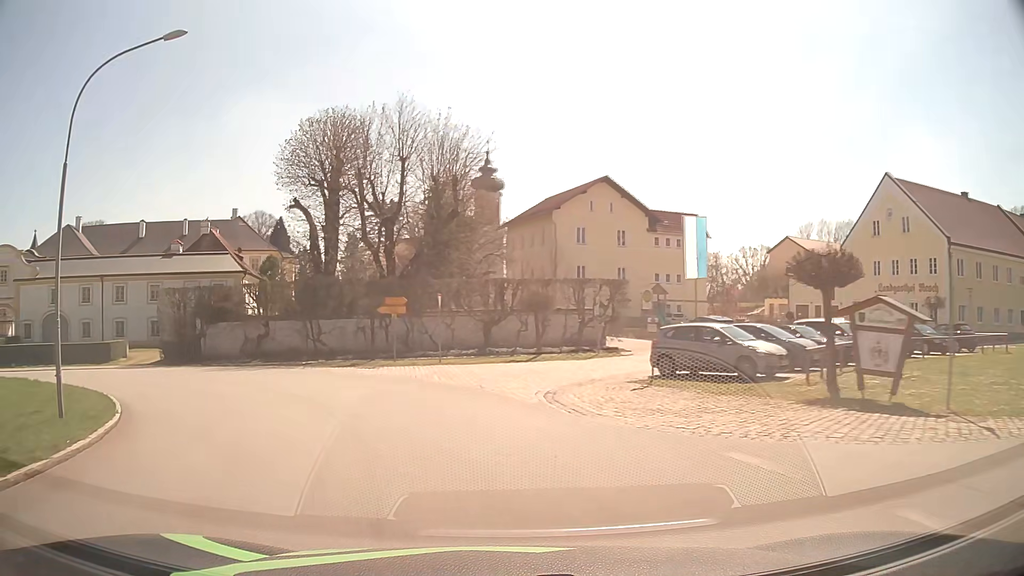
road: tertiary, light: Day
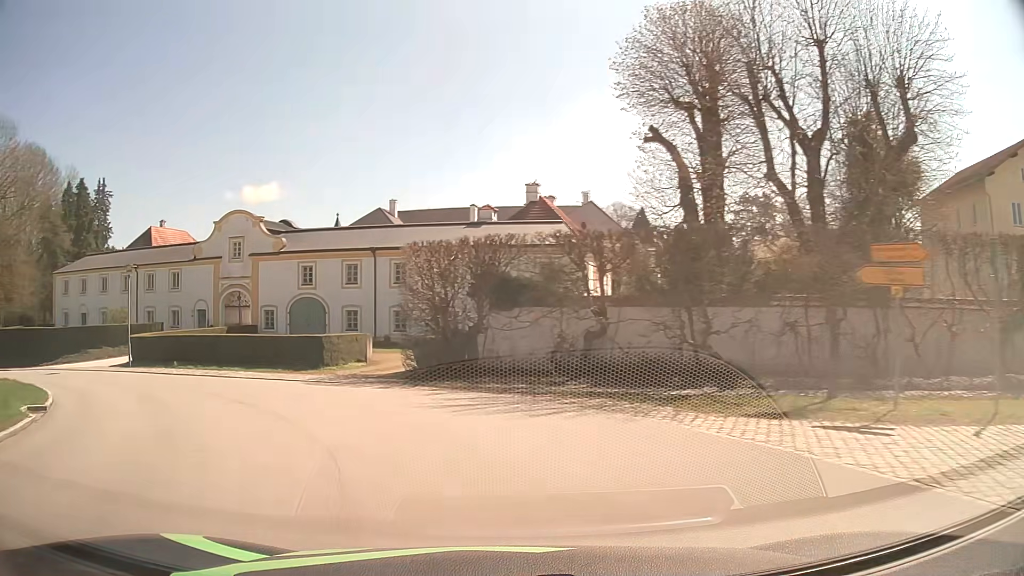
(-4.8, +17.3) m; -31°
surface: asphalt
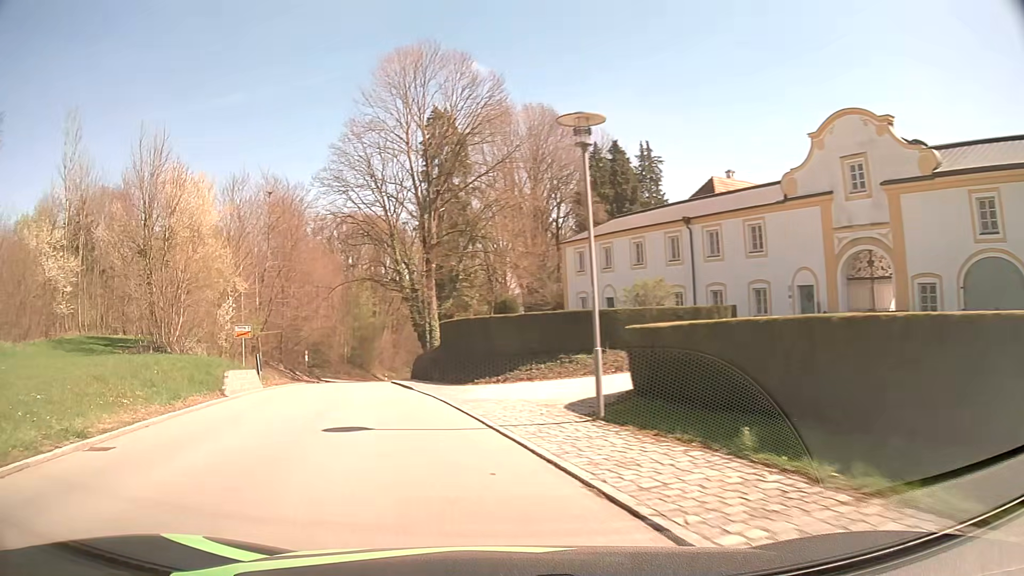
(-9.4, +20.5) m; -50°
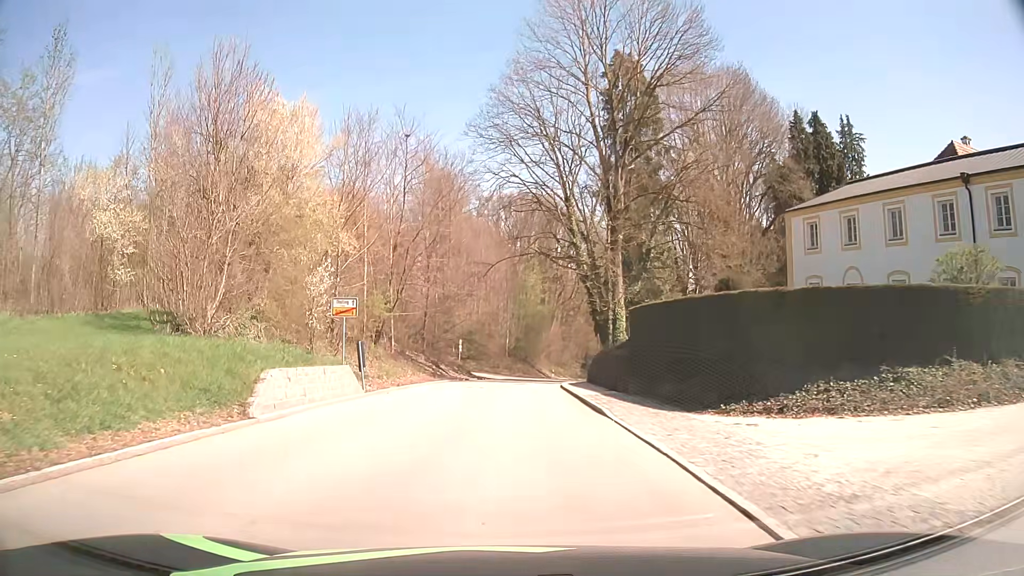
(-1.9, +11.2) m; -14°
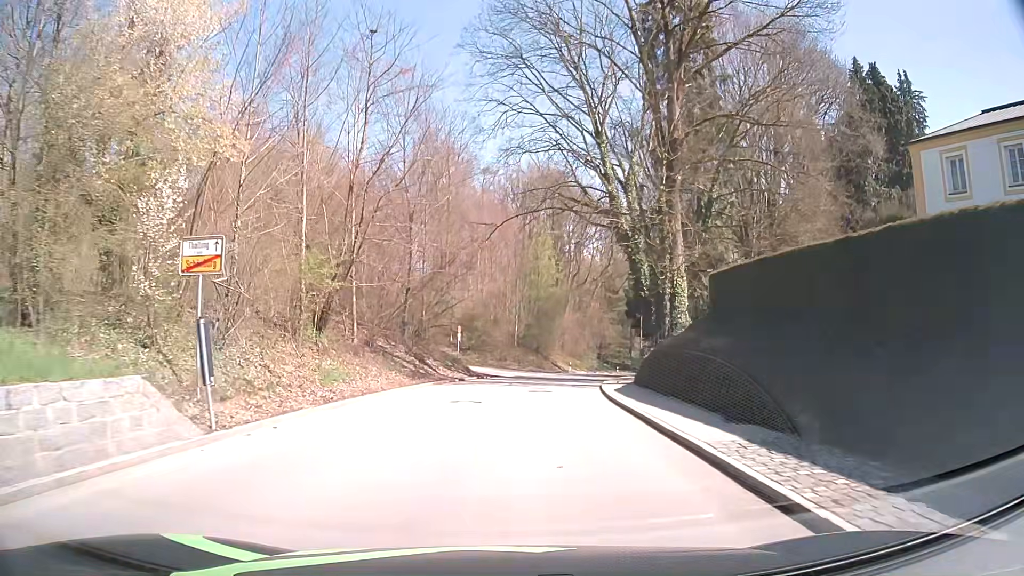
(-0.2, +12.4) m; -1°
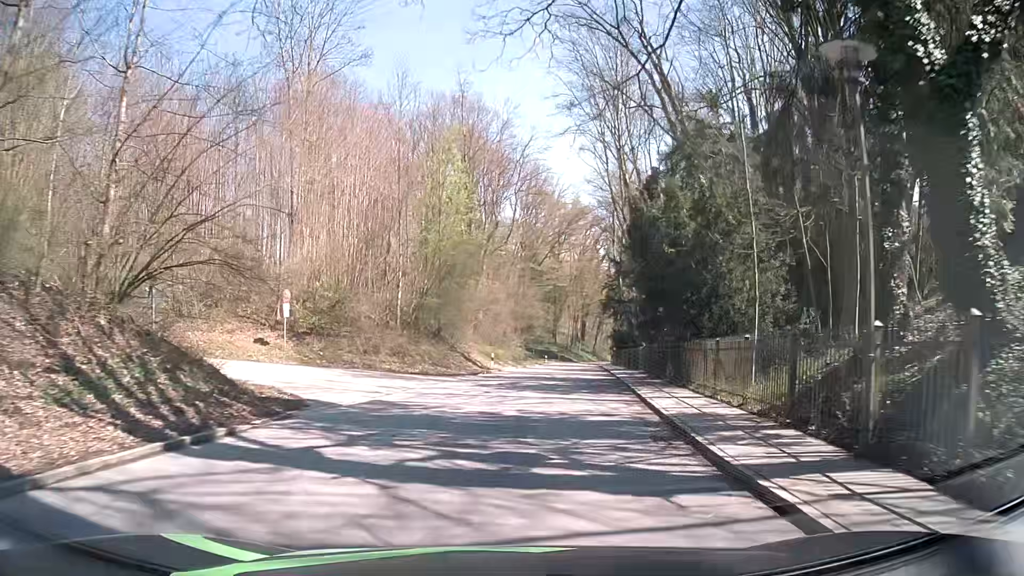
(+1.3, +26.8) m; +7°
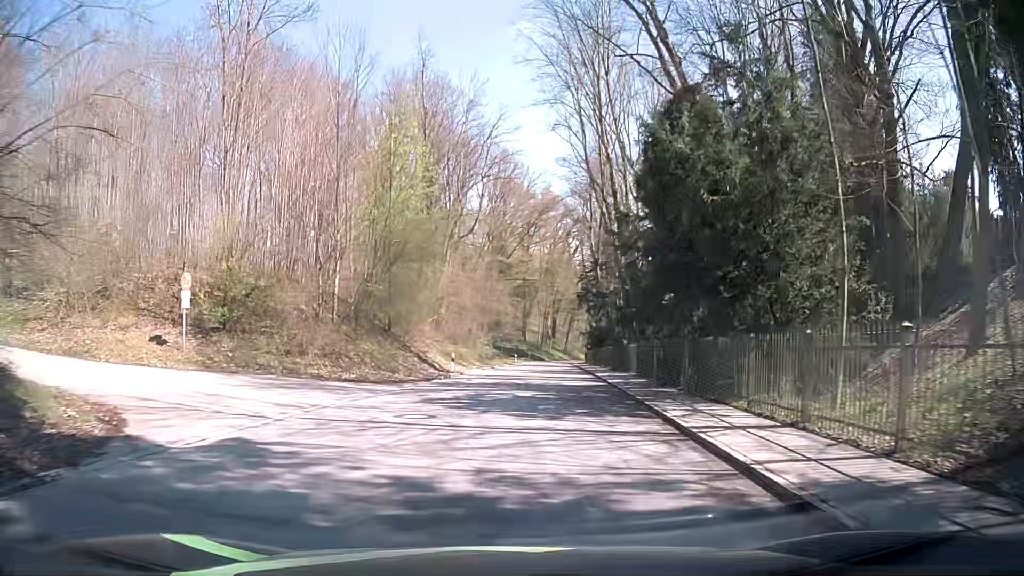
(0.0, +7.0) m; +2°
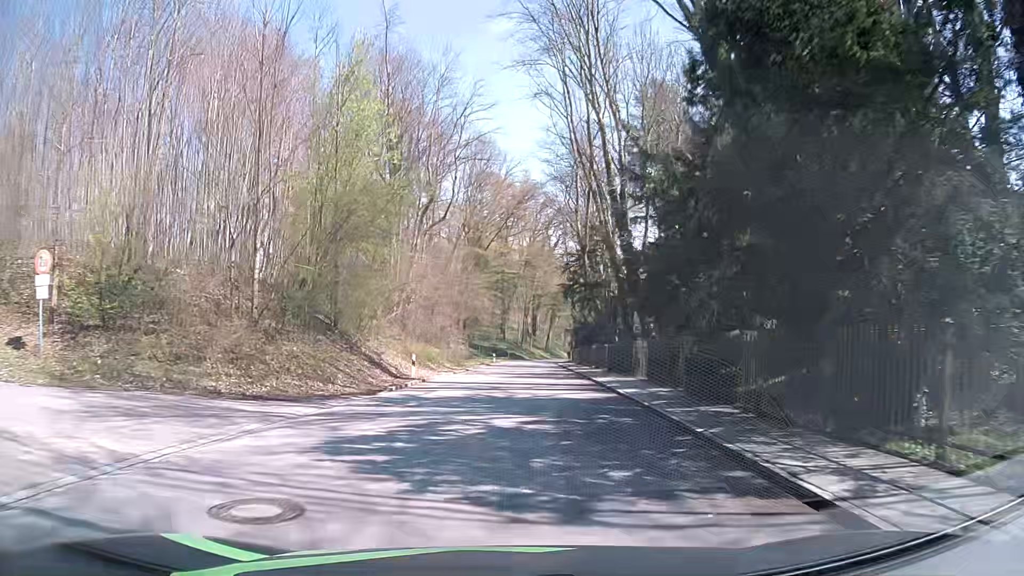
(+0.1, +7.1) m; +1°
(0, +10) (+1, +20) (+1, +30) (+2, +40) (+2, +50) (+3, +60) (+4, +70) (+4, +80) (+6, +90) (+7, +100) m
